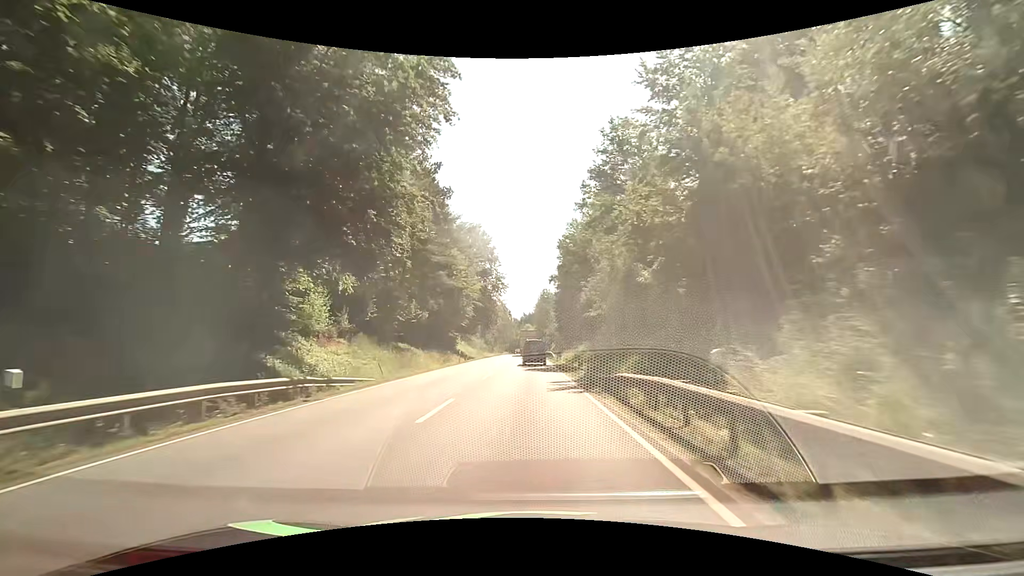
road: primary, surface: asphalt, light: Day
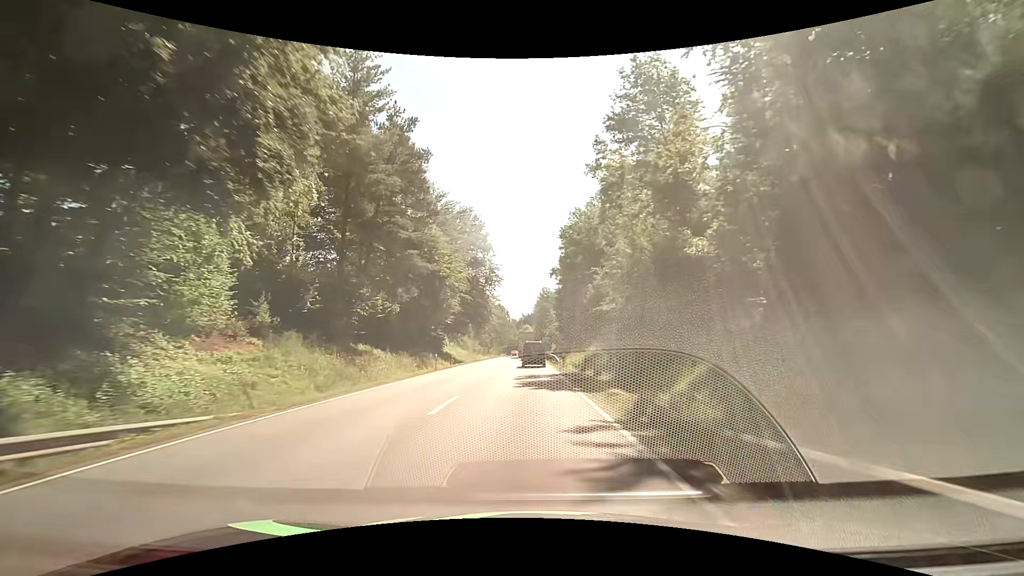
(0.0, +10.5) m; 0°
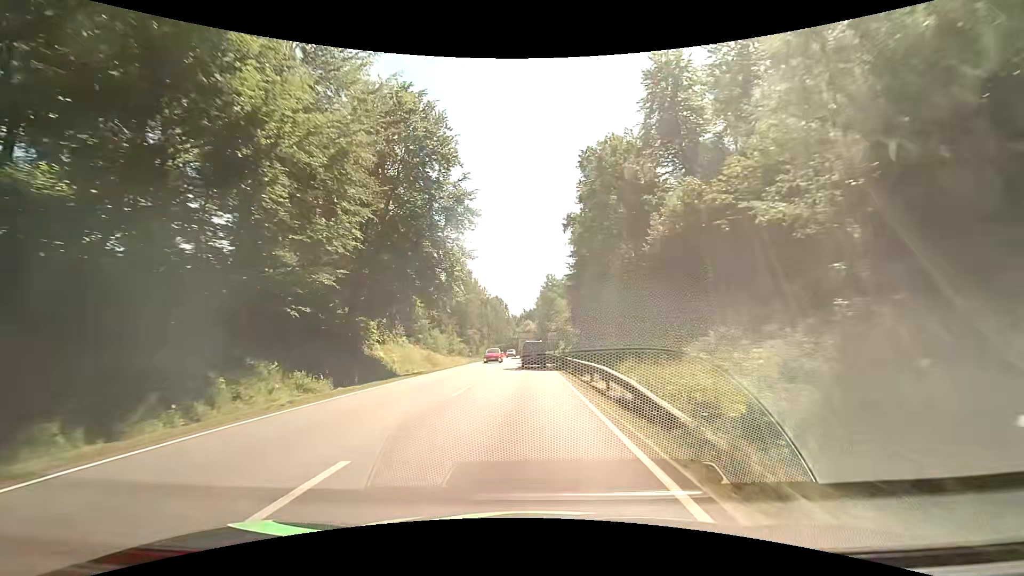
(-0.1, +32.3) m; -1°
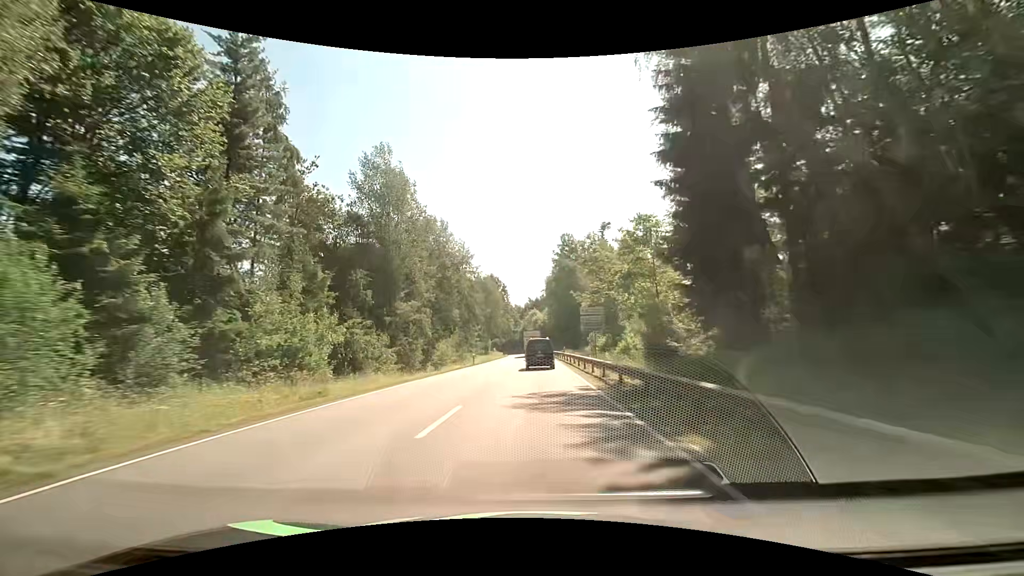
(-0.1, +54.9) m; 0°
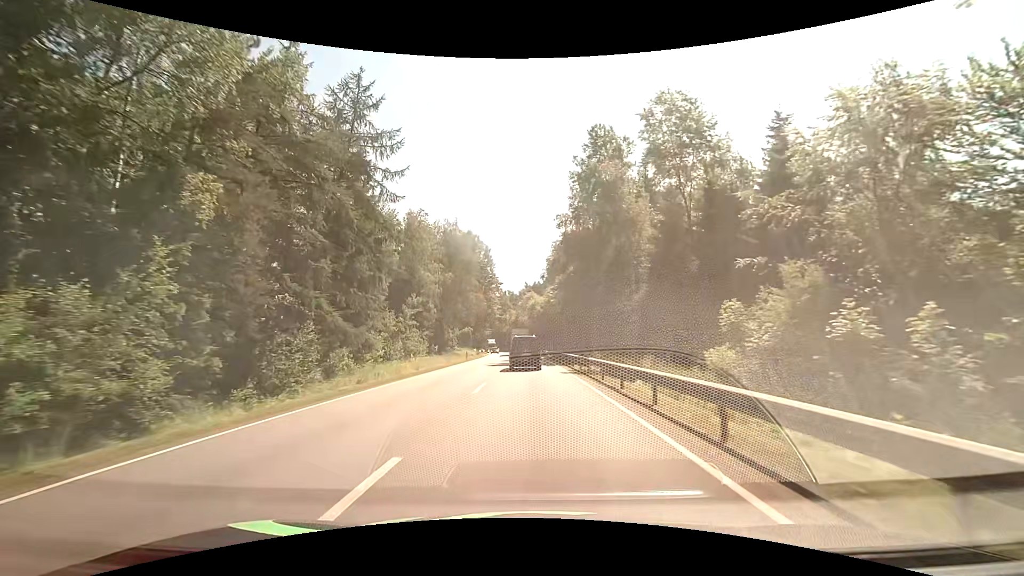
(+0.1, +53.3) m; 0°
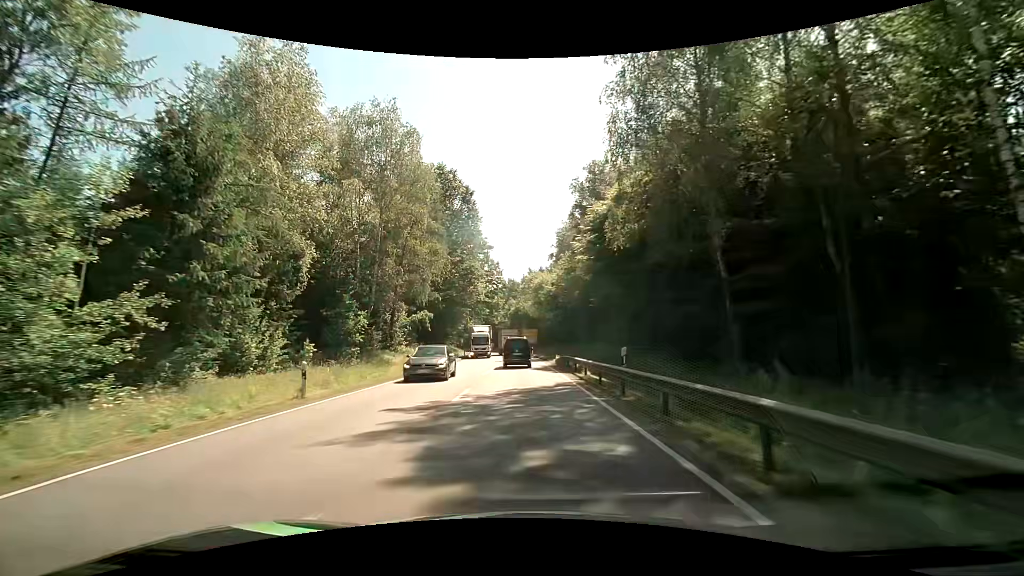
(-0.2, +37.7) m; 0°
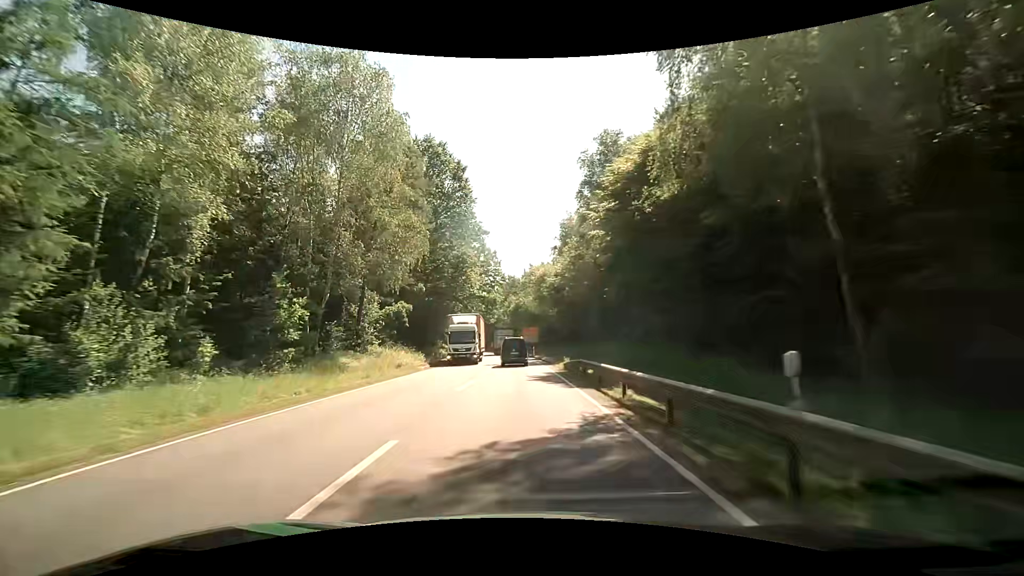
(0.0, +8.8) m; 0°
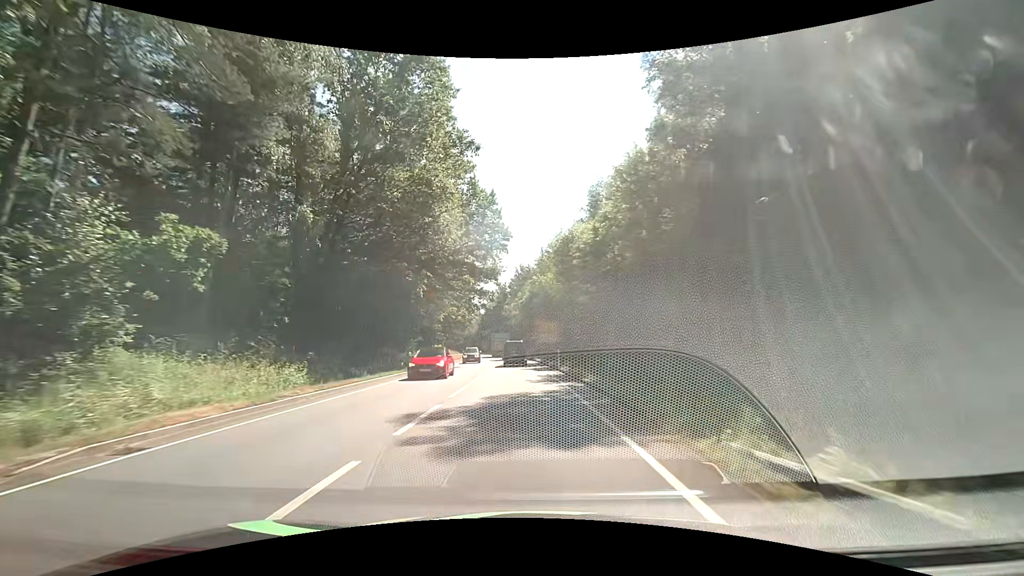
(-0.4, +26.0) m; -2°
(0, +10) (0, +20) (-1, +30) (-1, +40) (-2, +50) (-3, +60) (-4, +70) (-5, +80) (-5, +90) (-7, +100) m
